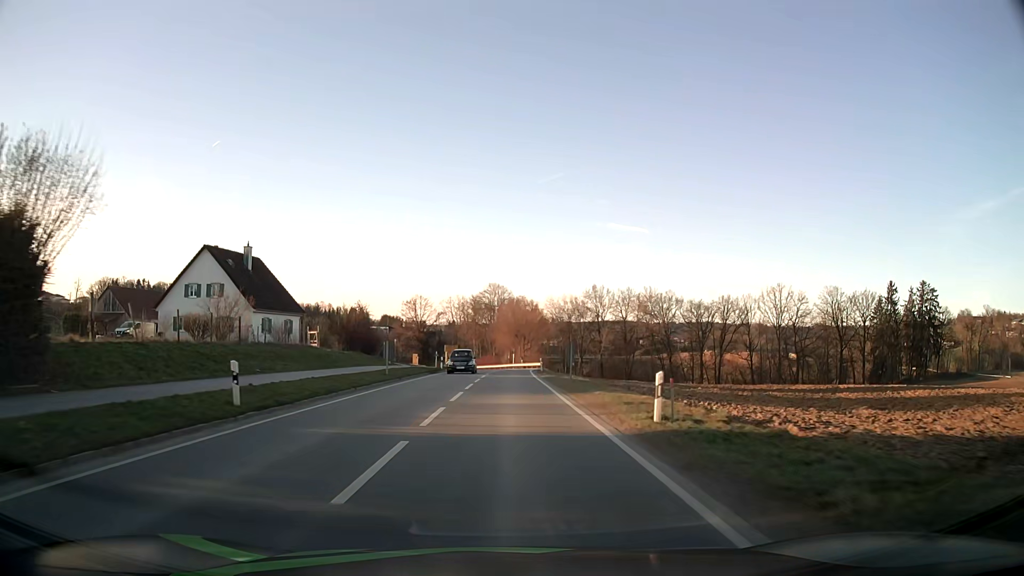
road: secondary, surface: asphalt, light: Day
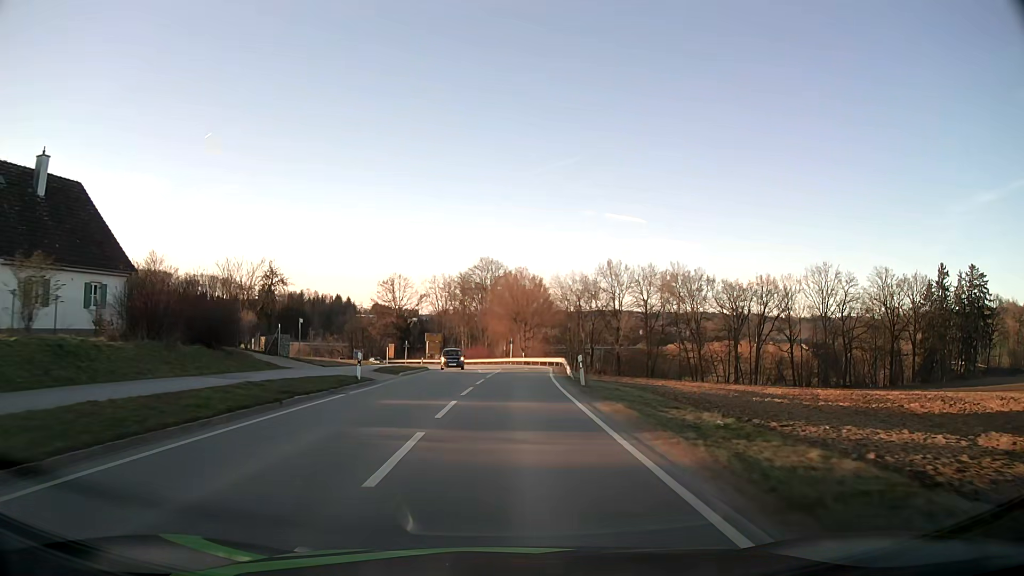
(0.0, +29.5) m; 0°
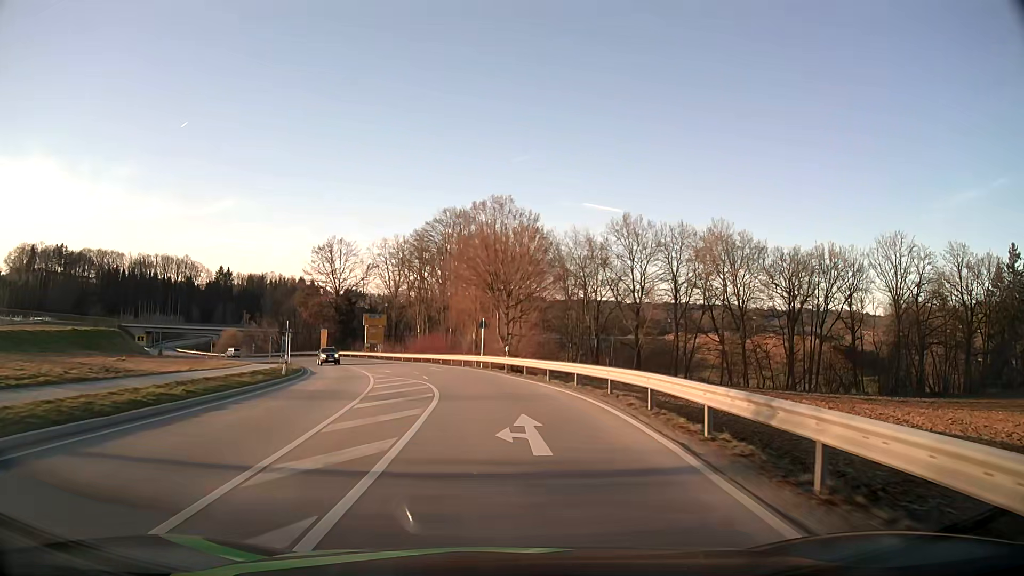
(+0.7, +38.3) m; +2°
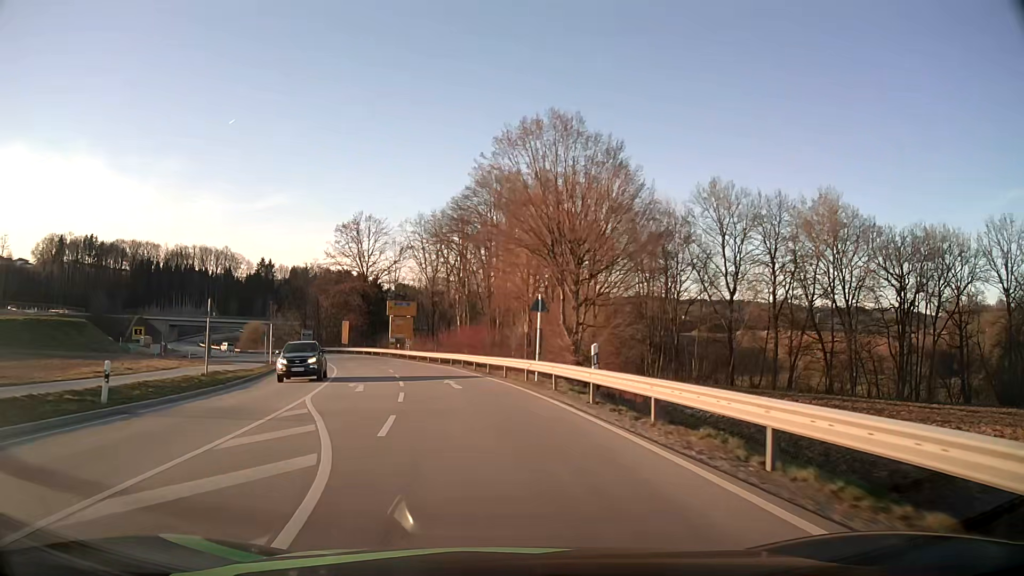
(-0.4, +18.6) m; -4°
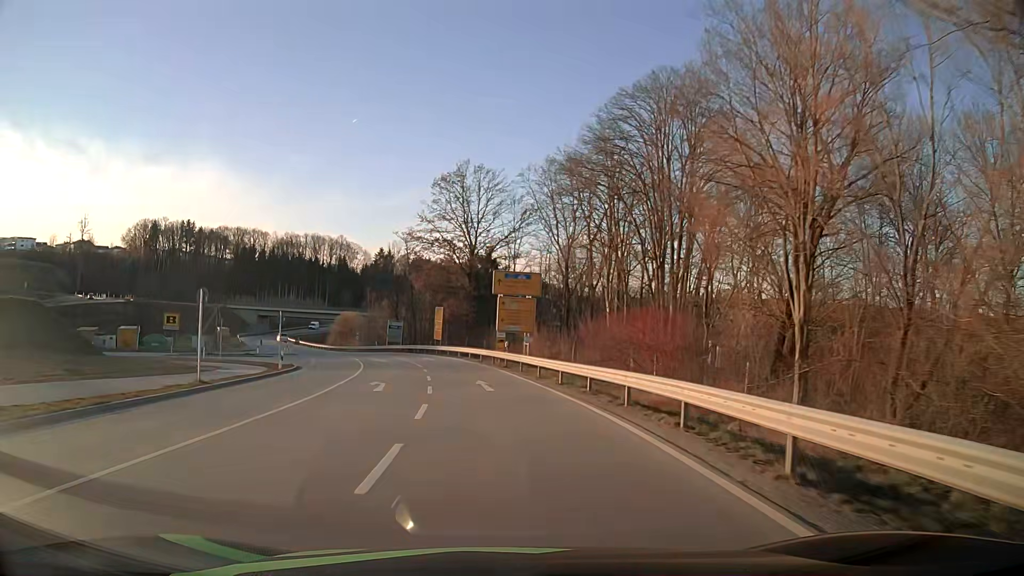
(-2.9, +27.9) m; -11°
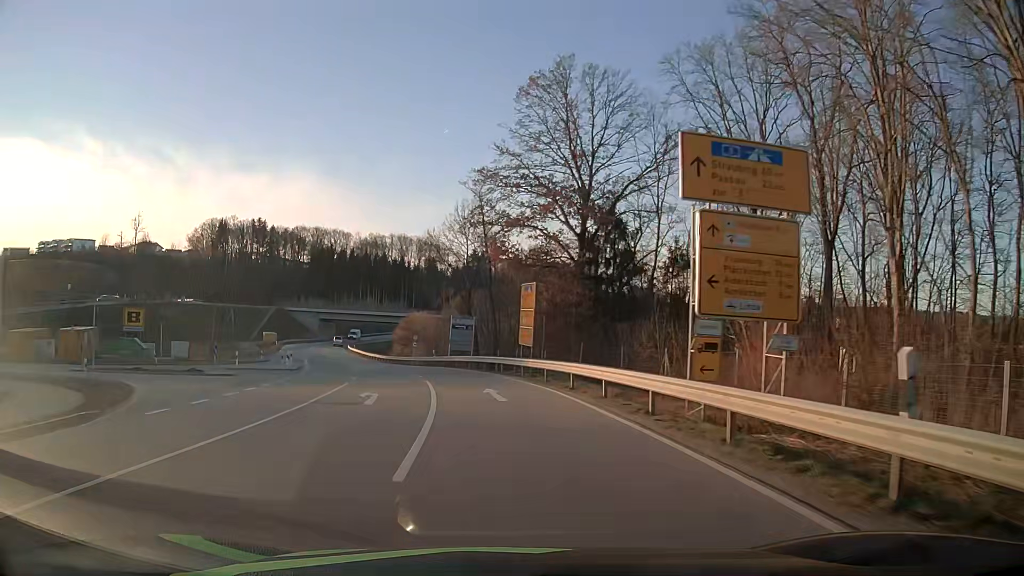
(-2.3, +29.4) m; -8°
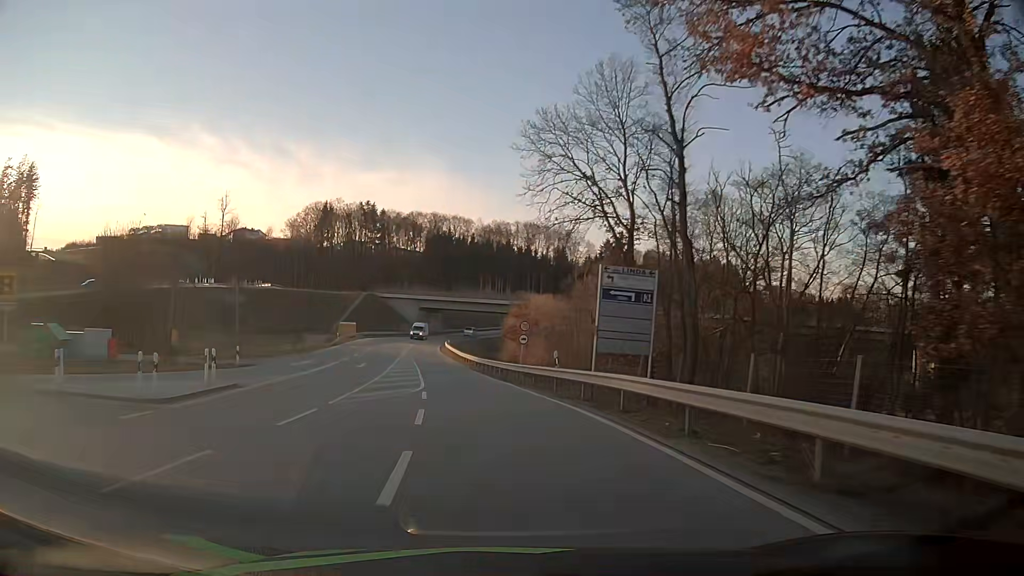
(-2.7, +30.2) m; -11°
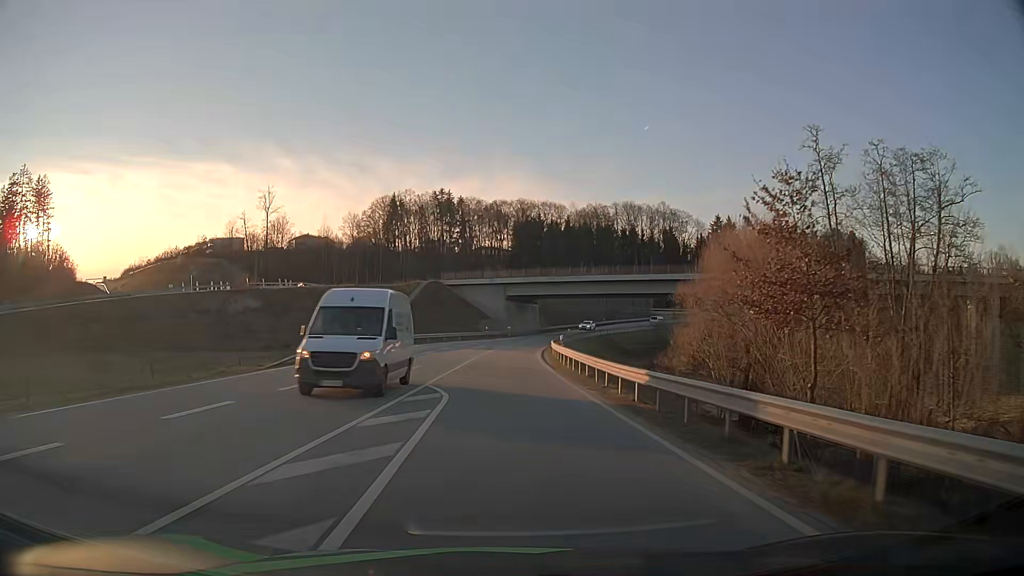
(-3.9, +40.6) m; -8°
(0, +10) (0, +20) (0, +30) (0, +40) (+1, +50) (+1, +60) (+3, +70) (+5, +80) (+8, +89) (+11, +99) m
